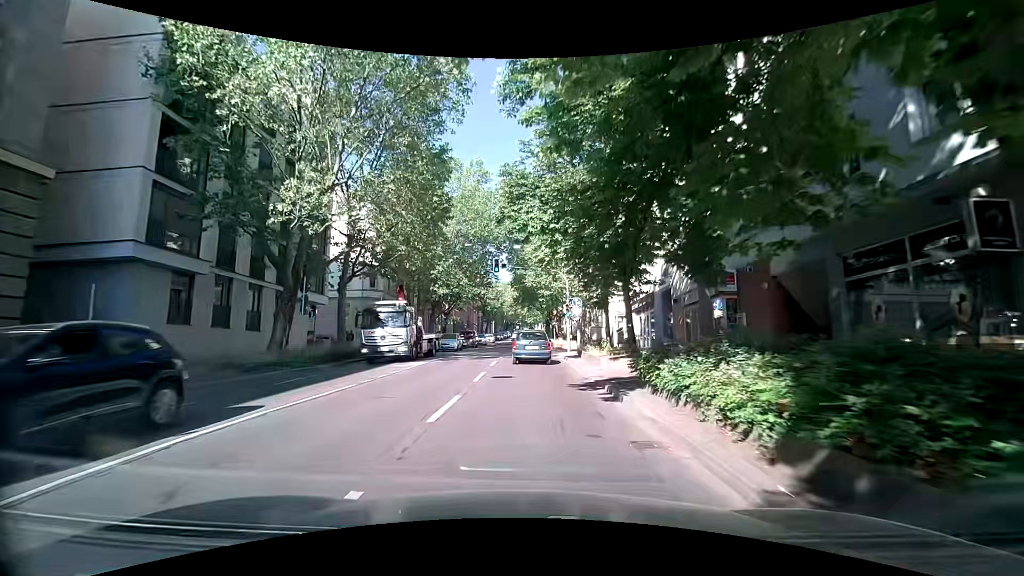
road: secondary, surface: asphalt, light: Day
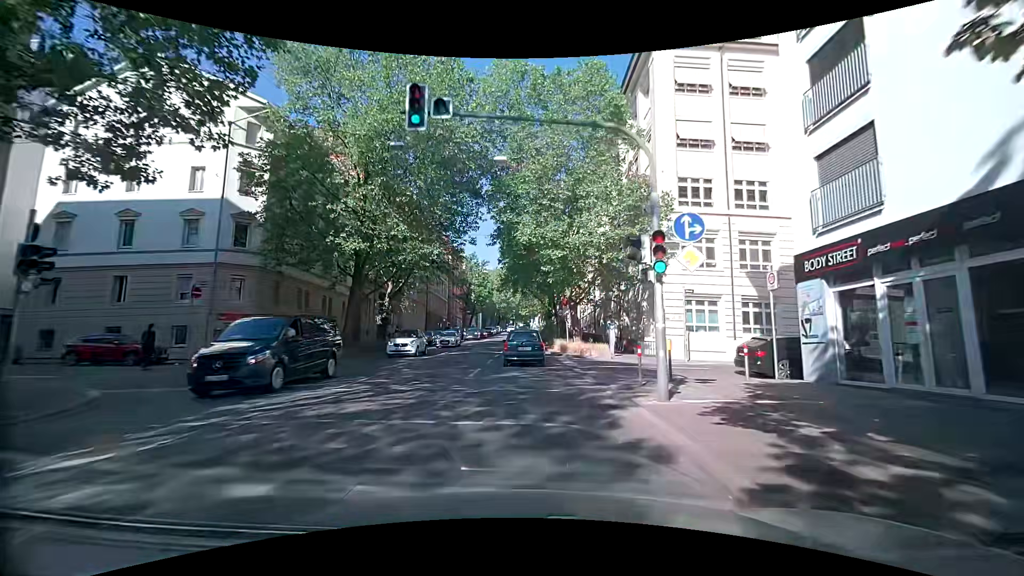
(+0.8, +23.4) m; +3°
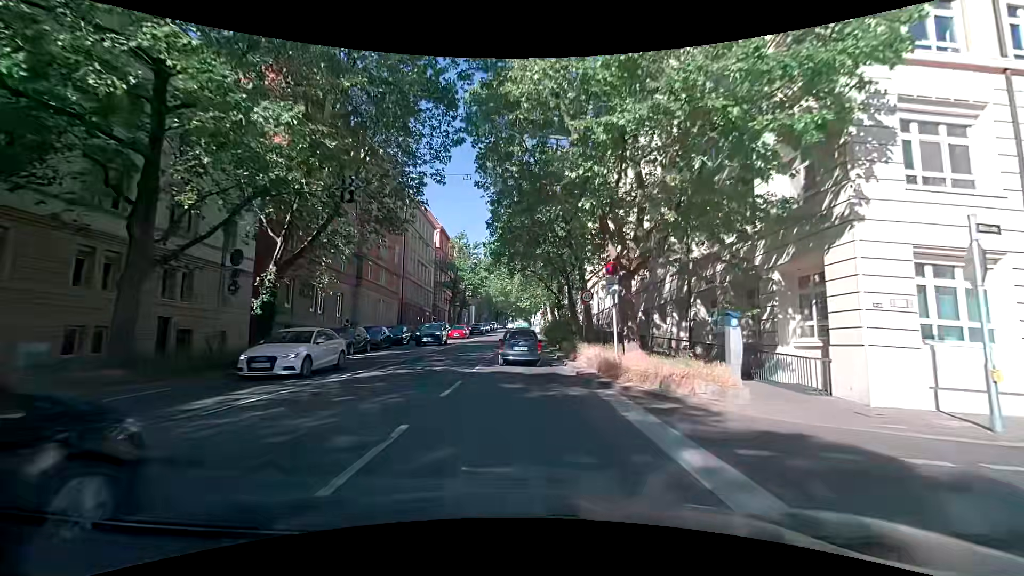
(-0.2, +16.9) m; -1°
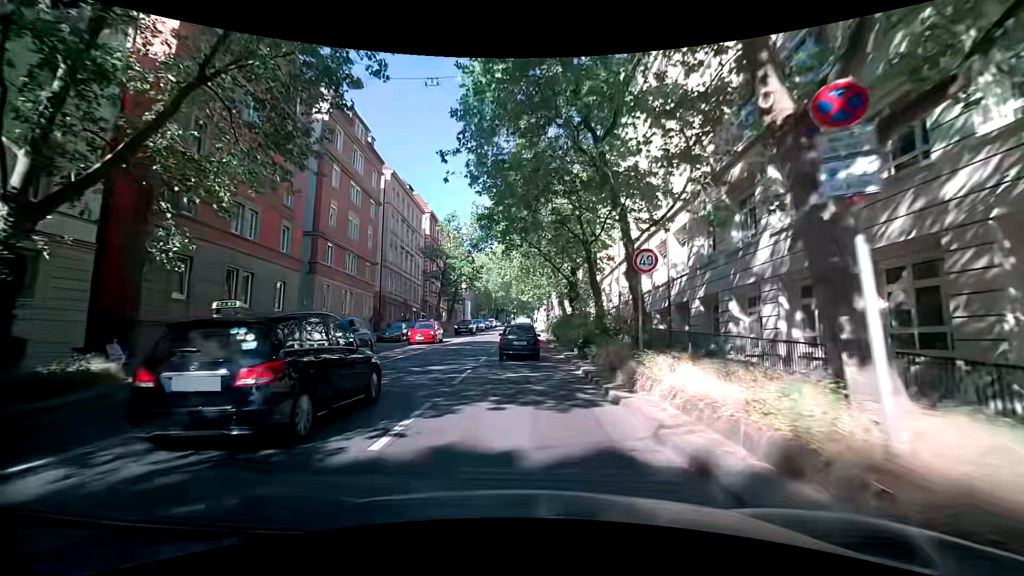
(-0.1, +10.8) m; +1°
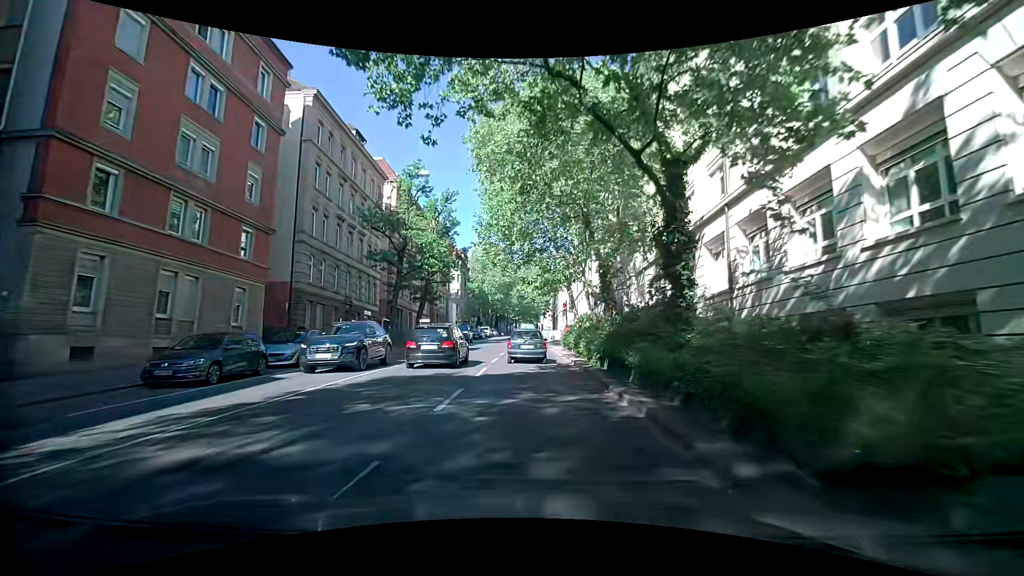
(-0.6, +22.0) m; -1°
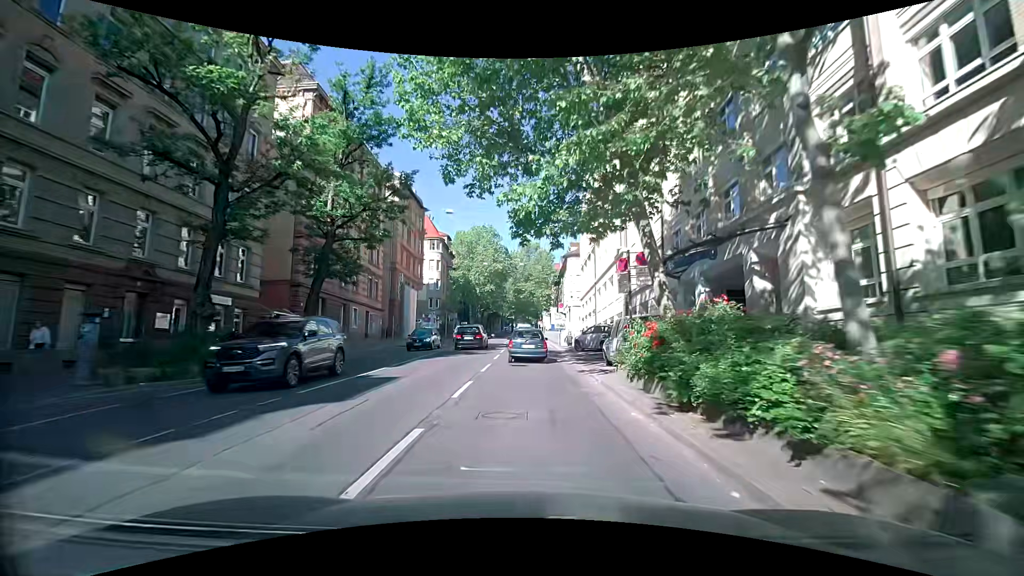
(+0.2, +23.0) m; 0°
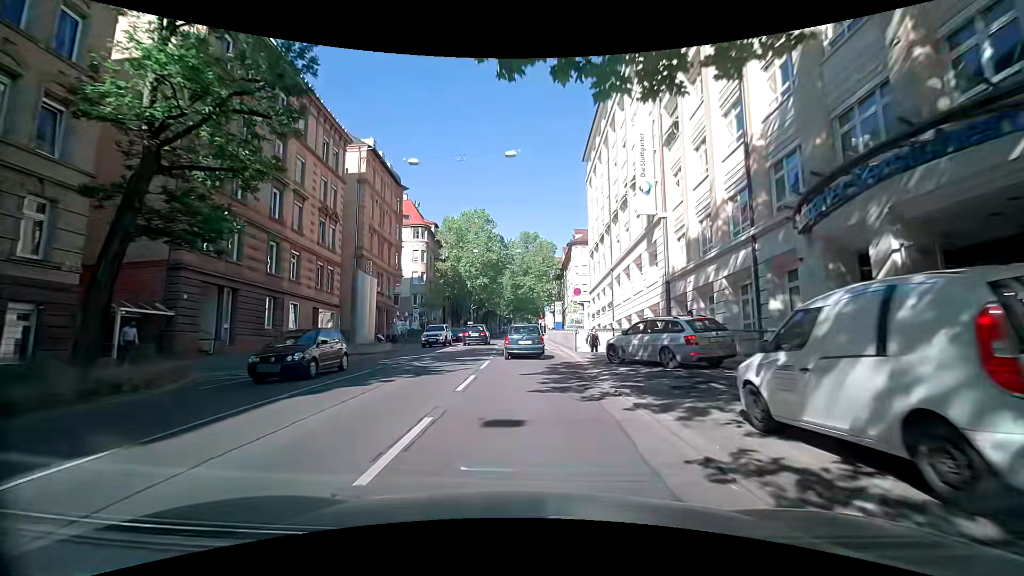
(+0.1, +11.7) m; 0°
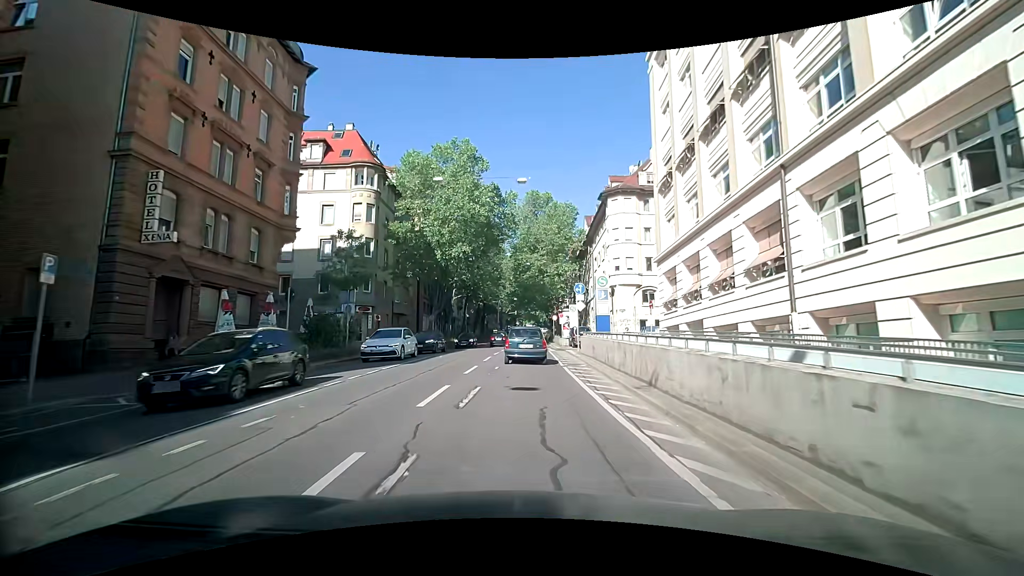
(-0.1, +28.8) m; -2°
